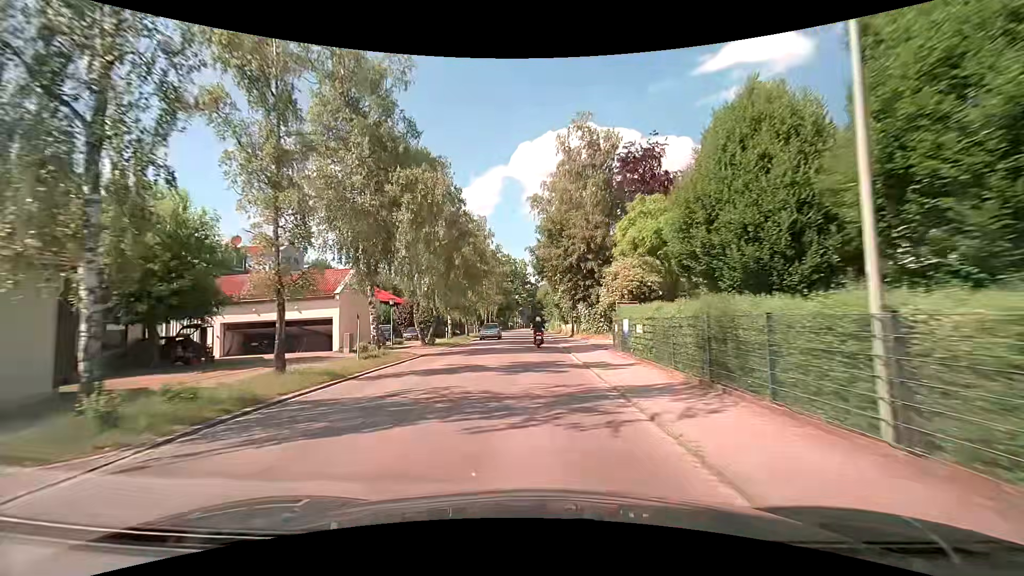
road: secondary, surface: asphalt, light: Day
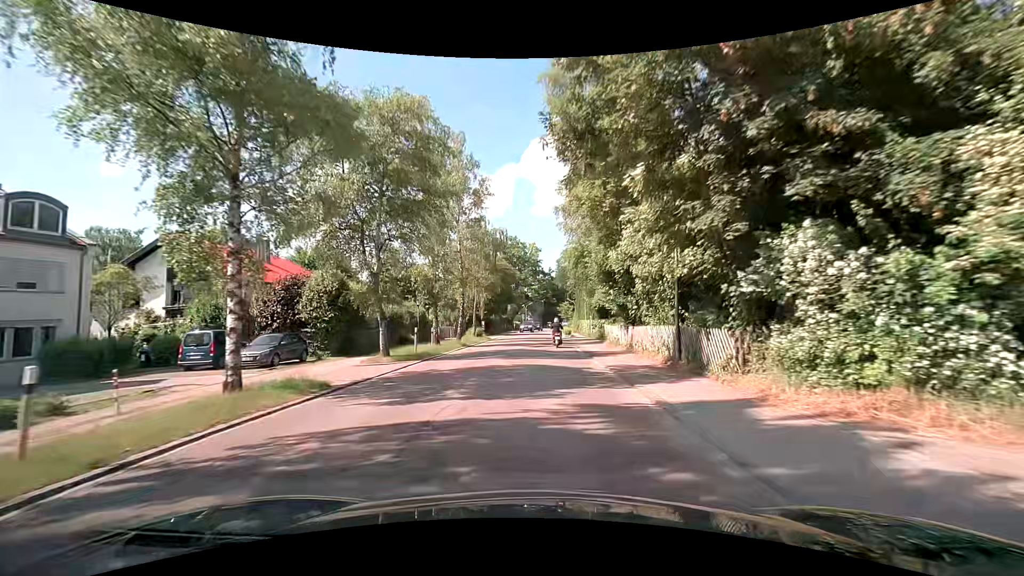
(-0.6, +31.5) m; -1°
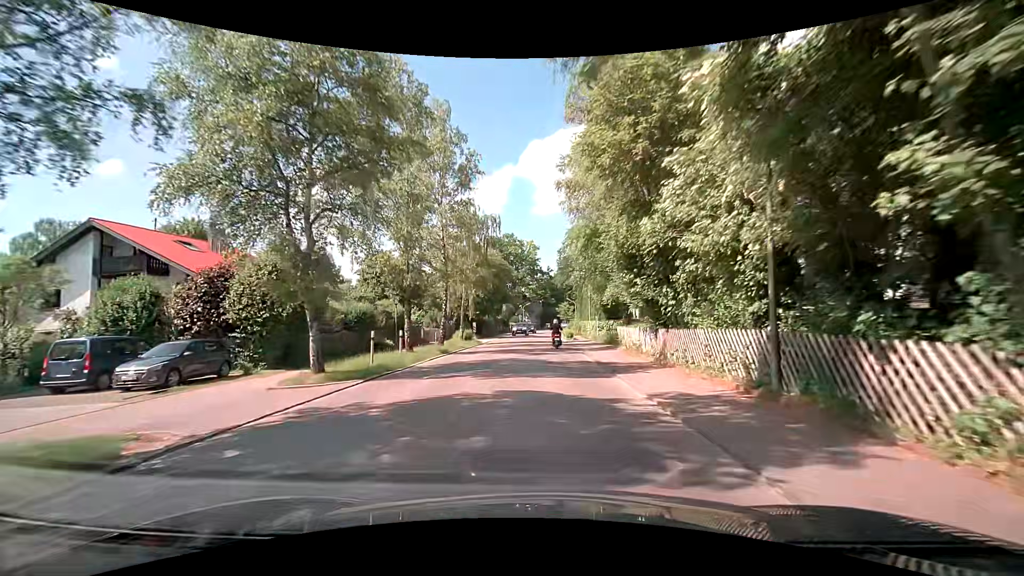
(0.0, +6.1) m; 0°
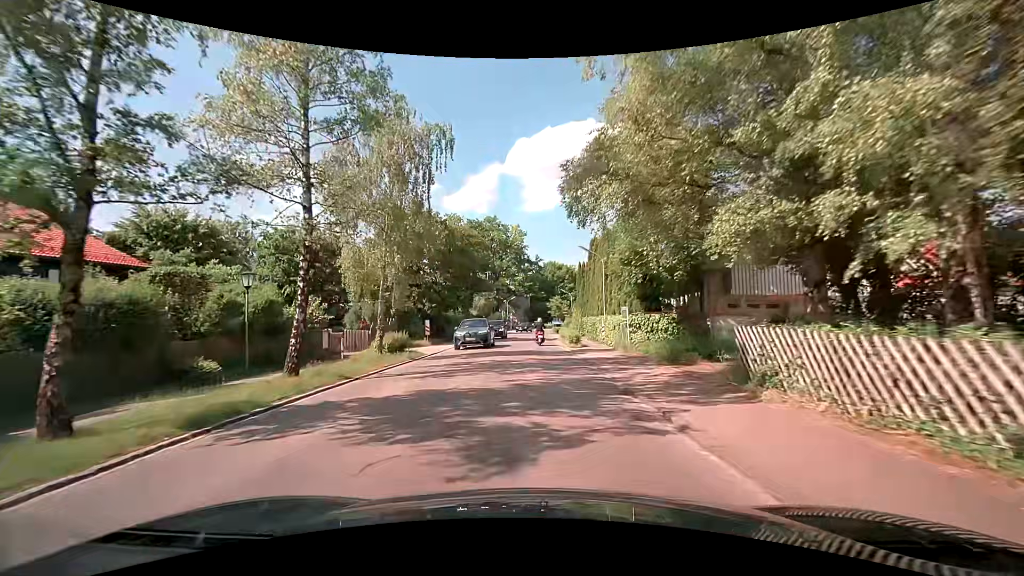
(0.0, +17.4) m; +1°
(0, +10) (0, +20) (0, +30) (0, +40) (0, +50) (0, +60) (+1, +70) (+3, +80) (+6, +89) (+12, +98) m
